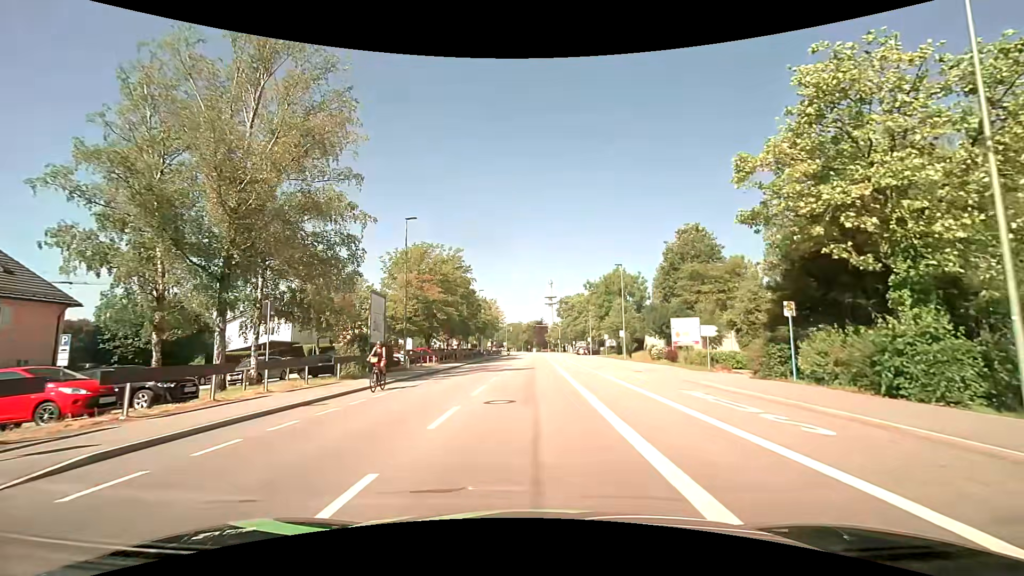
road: tertiary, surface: asphalt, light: Day
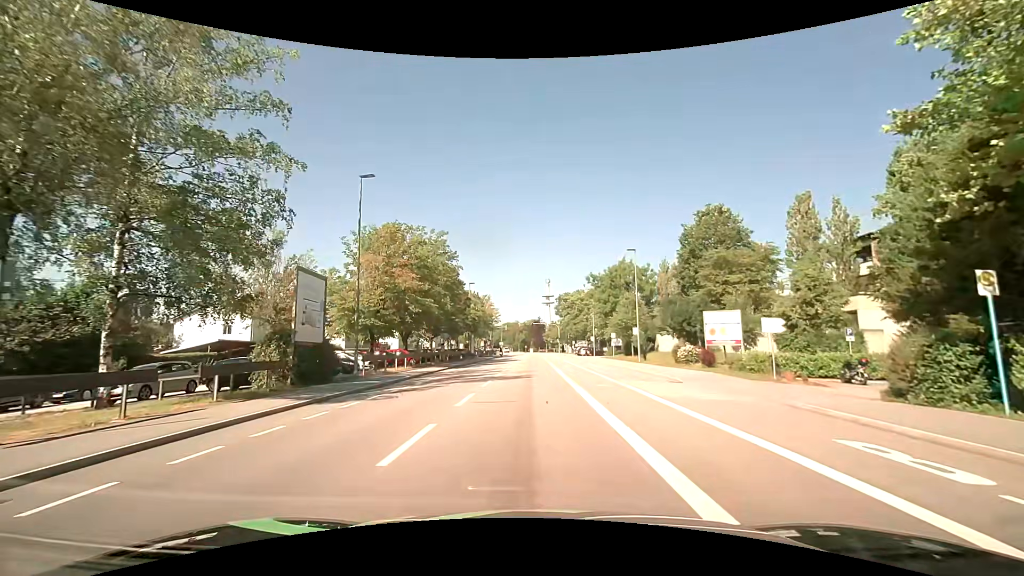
(-0.1, +8.6) m; -1°
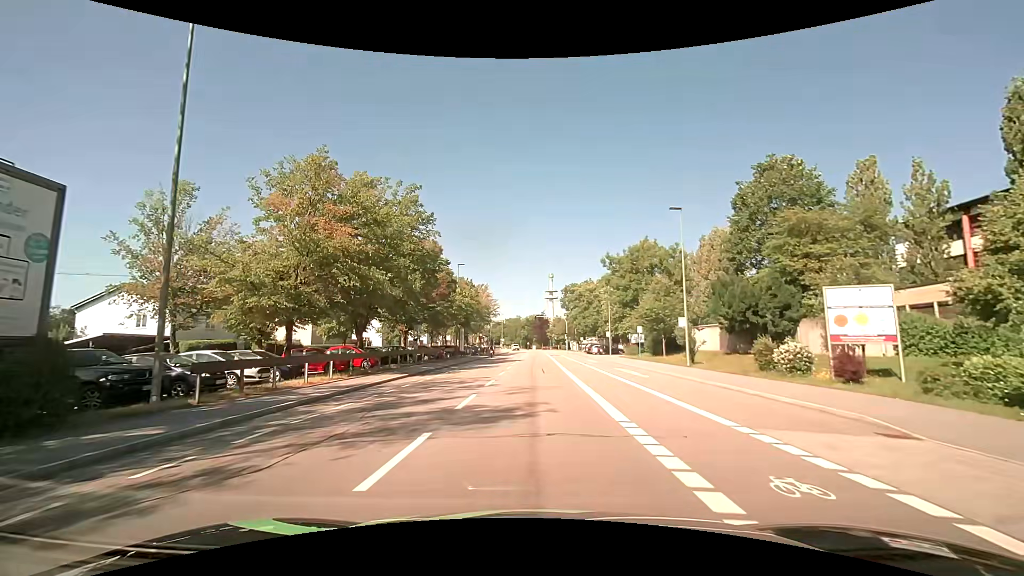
(0.0, +13.1) m; 0°
(0, +10) (0, +20) (0, +30) (0, +40) (0, +50) (+1, +60) (+1, +70) (+1, +80) (+1, +90) (+1, +100) m
